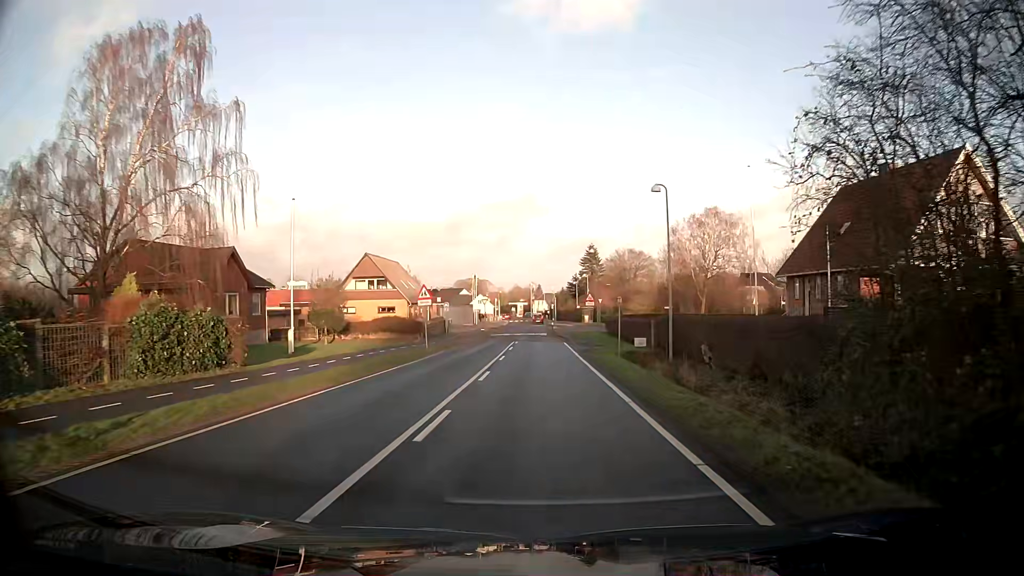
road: tertiary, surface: asphalt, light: Day
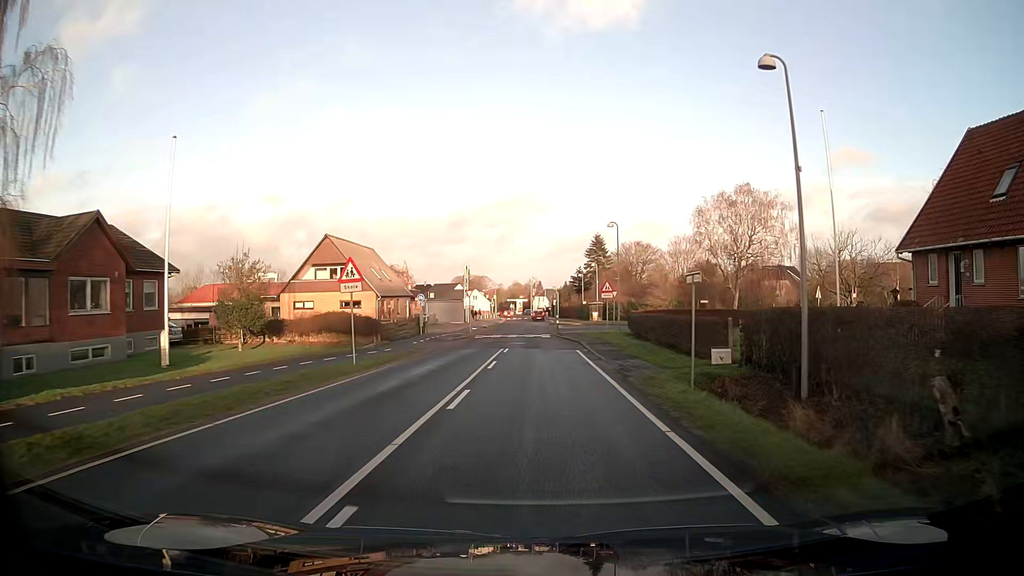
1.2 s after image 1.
(0.0, +13.3) m; 0°
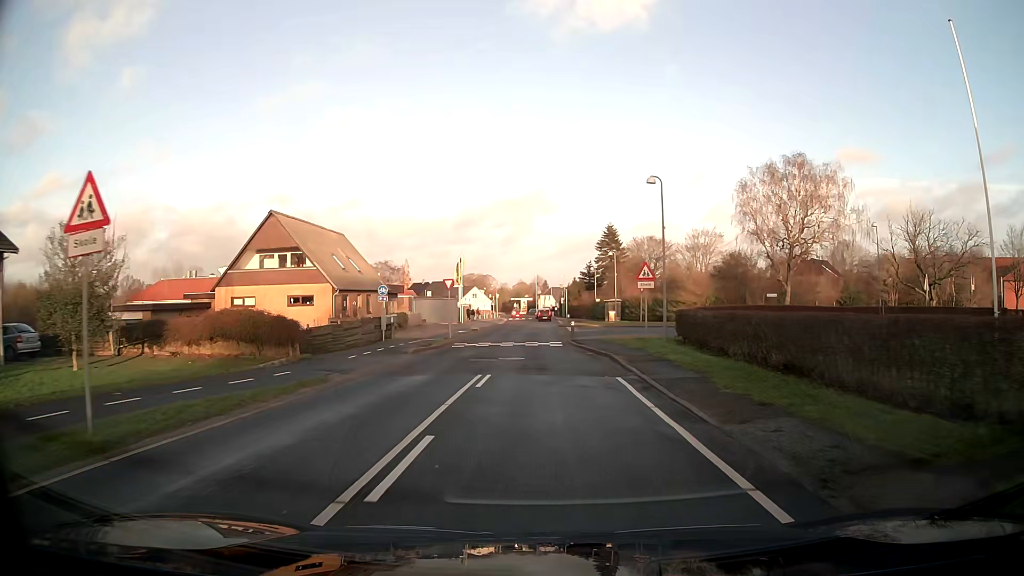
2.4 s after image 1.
(0.0, +12.9) m; -1°
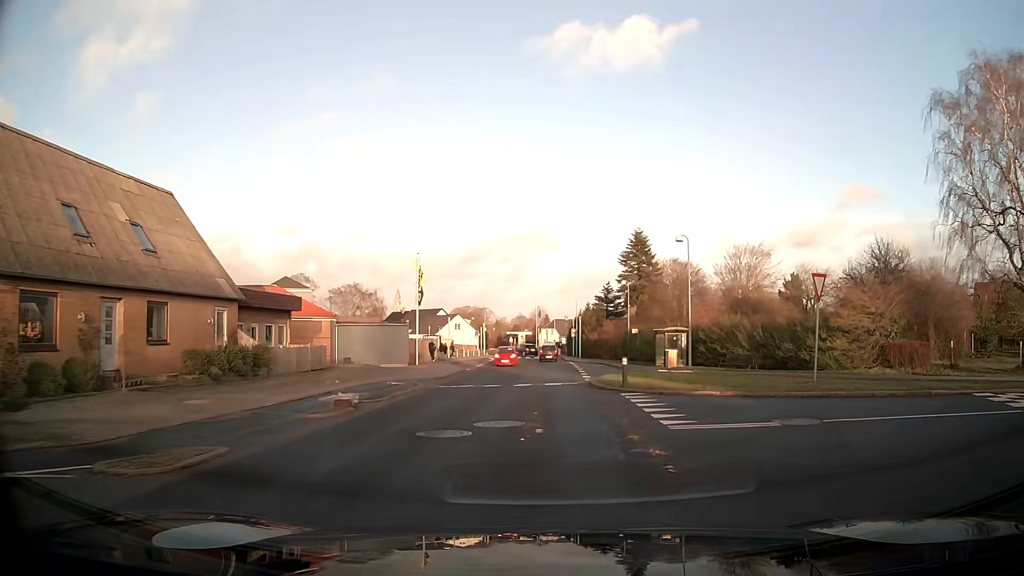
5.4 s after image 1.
(+0.2, +29.9) m; +1°
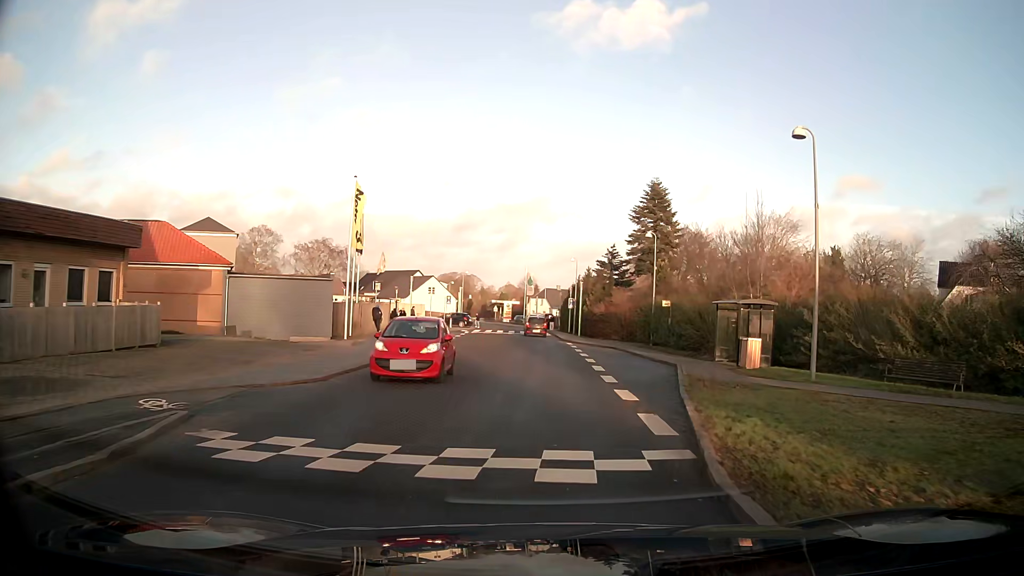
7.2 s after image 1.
(-0.2, +15.8) m; 0°
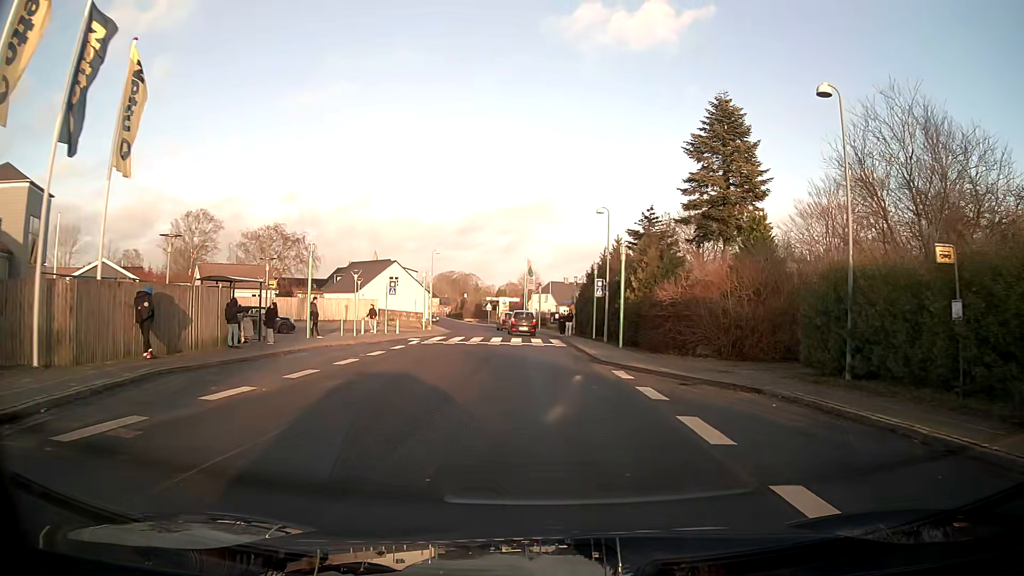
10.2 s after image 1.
(+0.1, +24.9) m; 0°
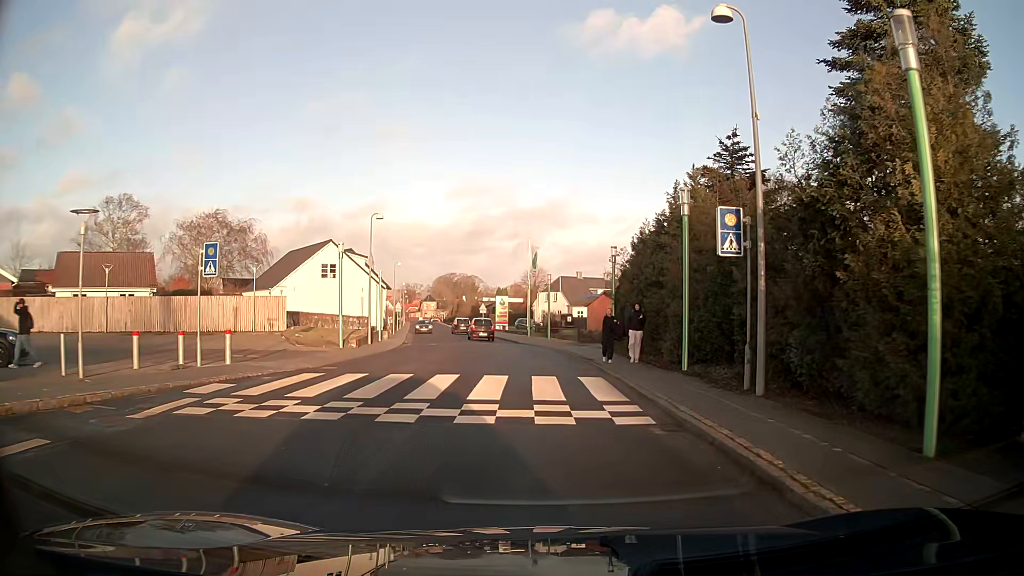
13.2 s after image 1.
(0.0, +21.9) m; 0°
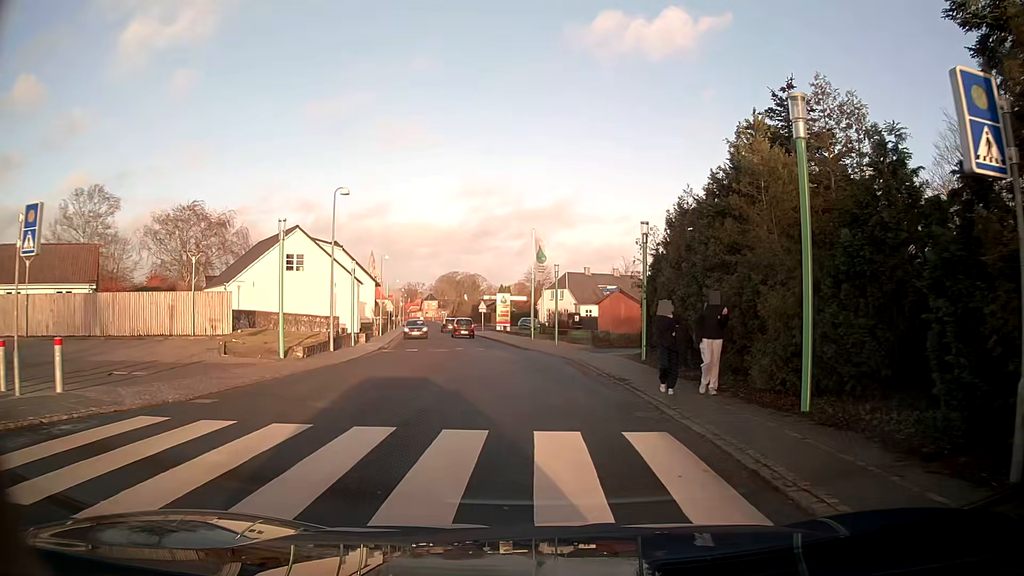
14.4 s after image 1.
(-0.1, +6.9) m; -1°
